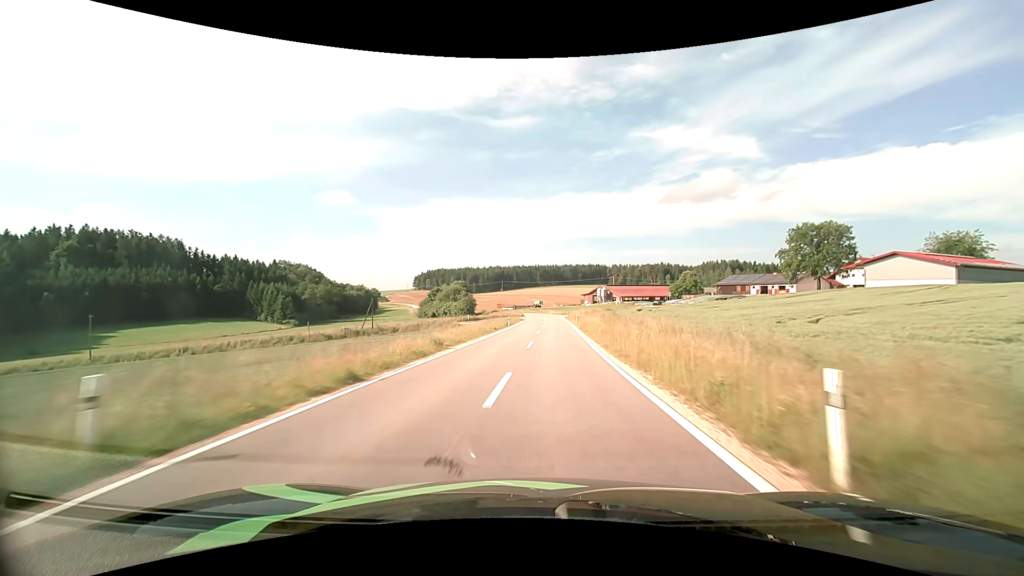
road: tertiary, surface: asphalt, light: Day
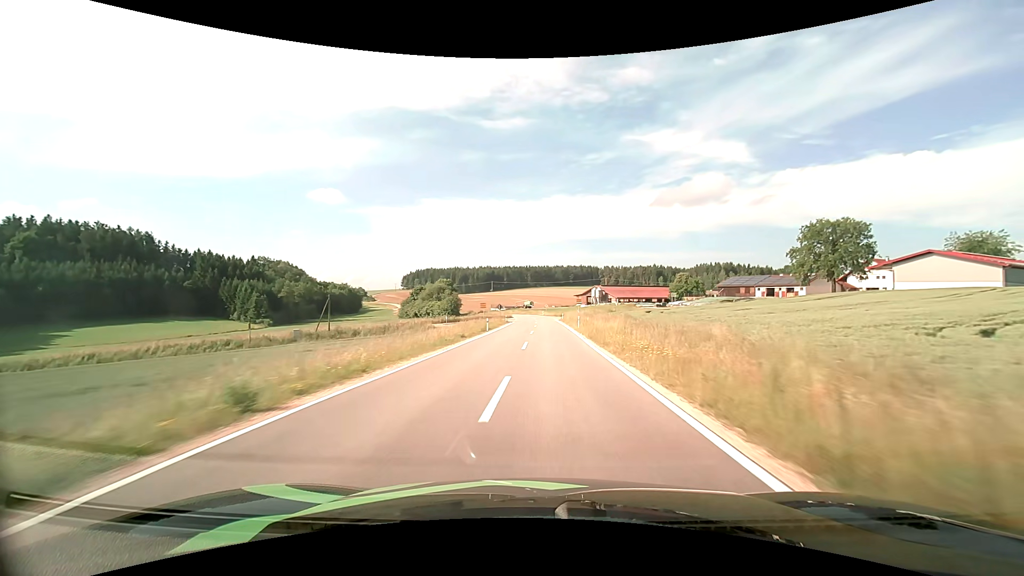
(+0.2, +12.9) m; +1°
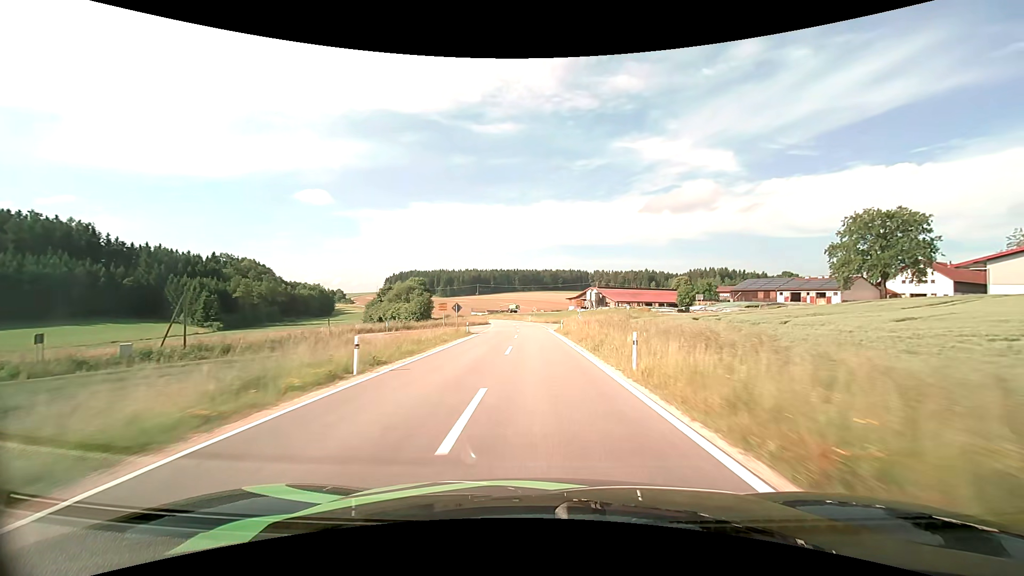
(+0.3, +24.8) m; +1°
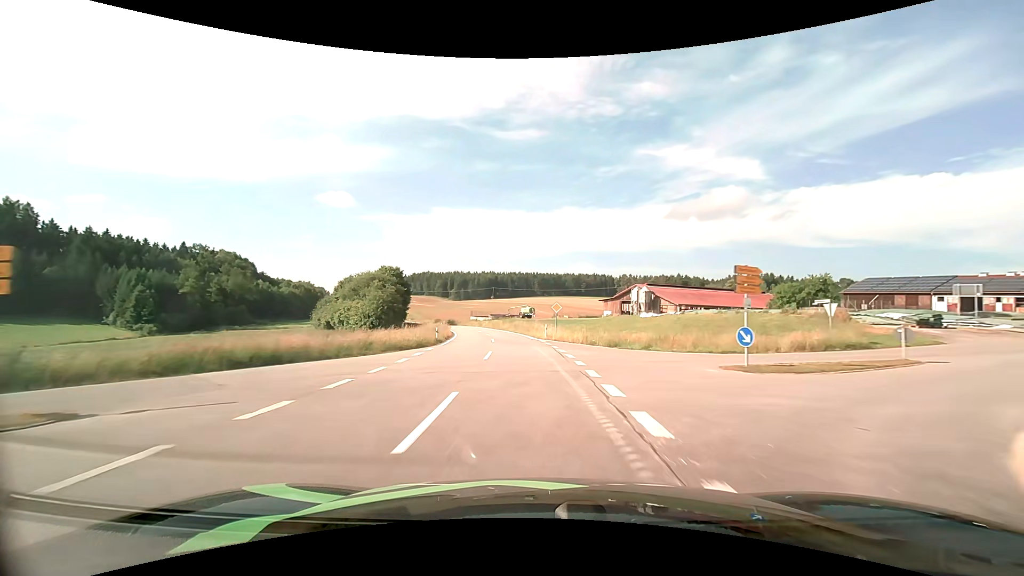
(-0.3, +47.2) m; -2°
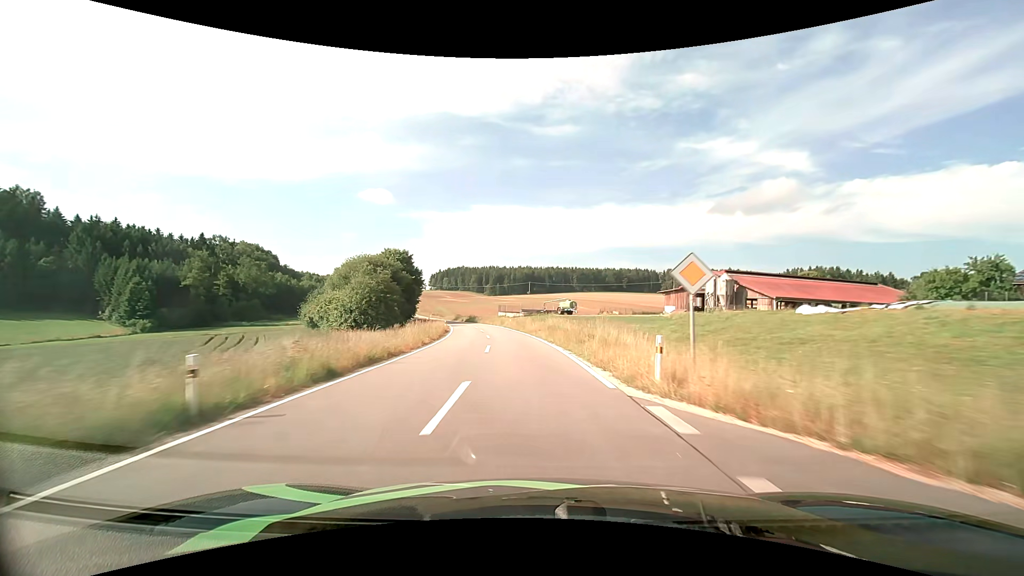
(-0.8, +23.7) m; -4°
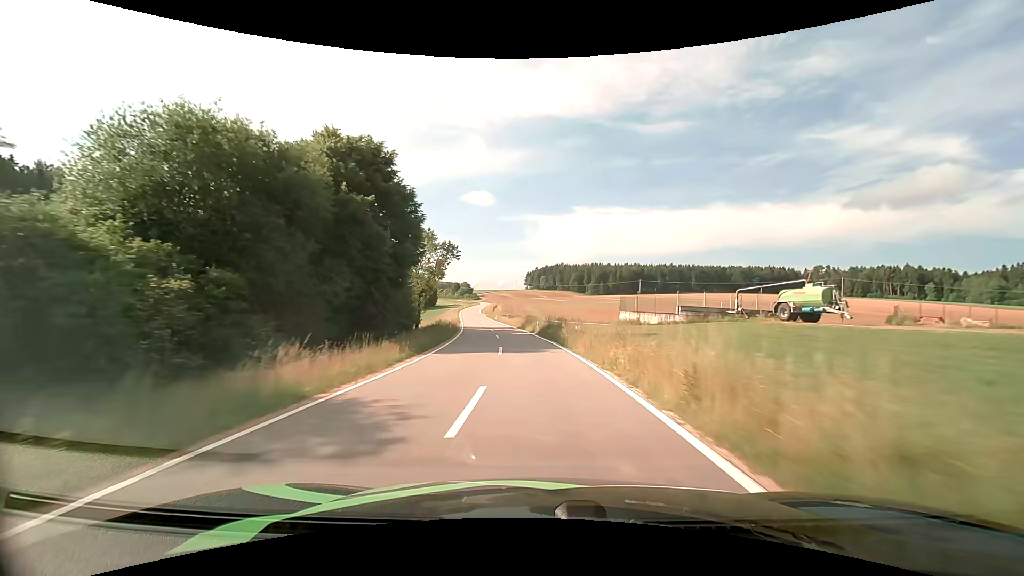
(-6.8, +60.3) m; -12°
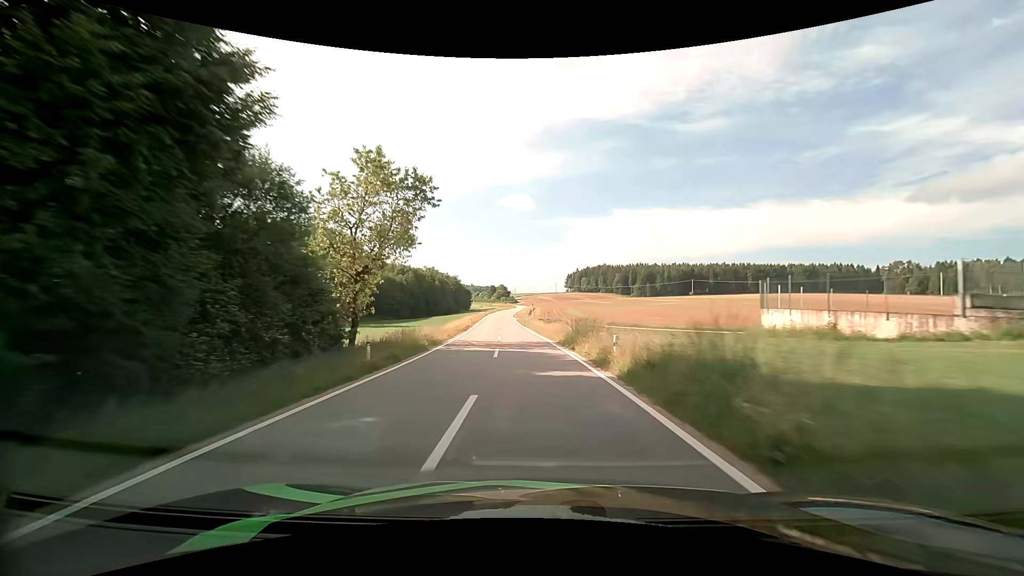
(-0.9, +25.6) m; -4°
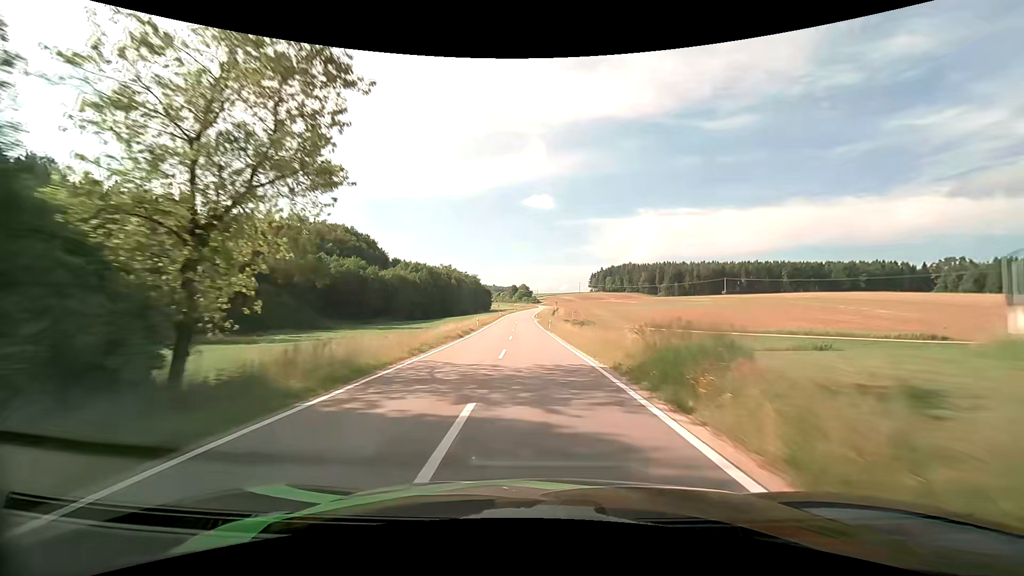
(-0.3, +13.2) m; -2°
